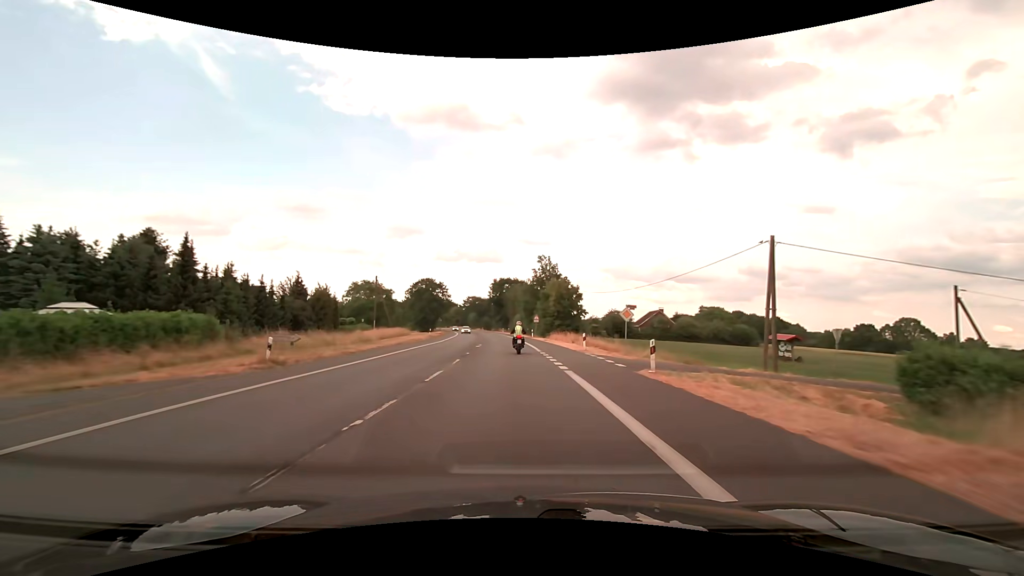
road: secondary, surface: asphalt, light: Day
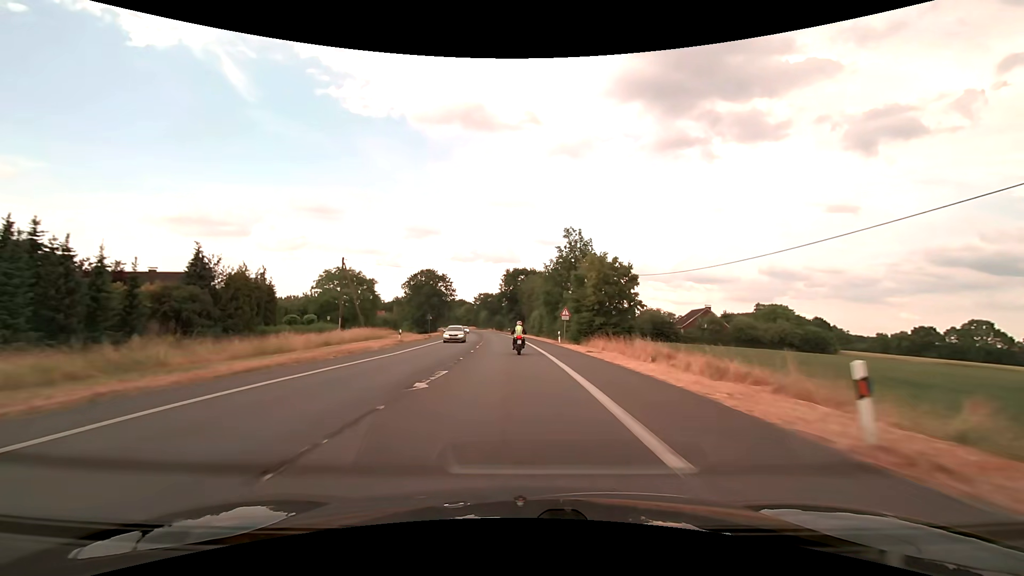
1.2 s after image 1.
(-0.4, +23.6) m; -2°
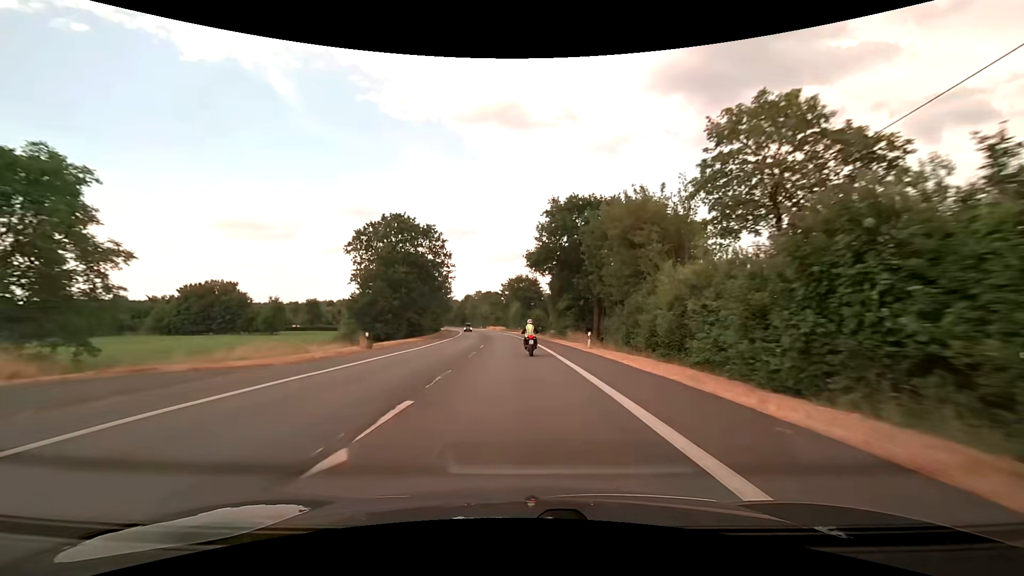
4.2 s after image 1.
(-2.6, +61.6) m; -5°
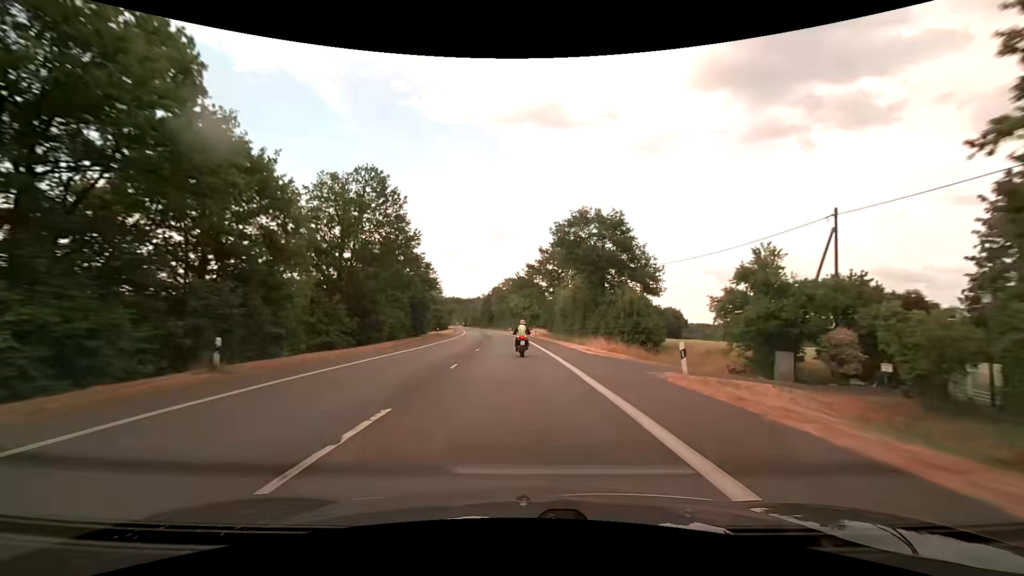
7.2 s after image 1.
(-2.3, +63.7) m; -4°
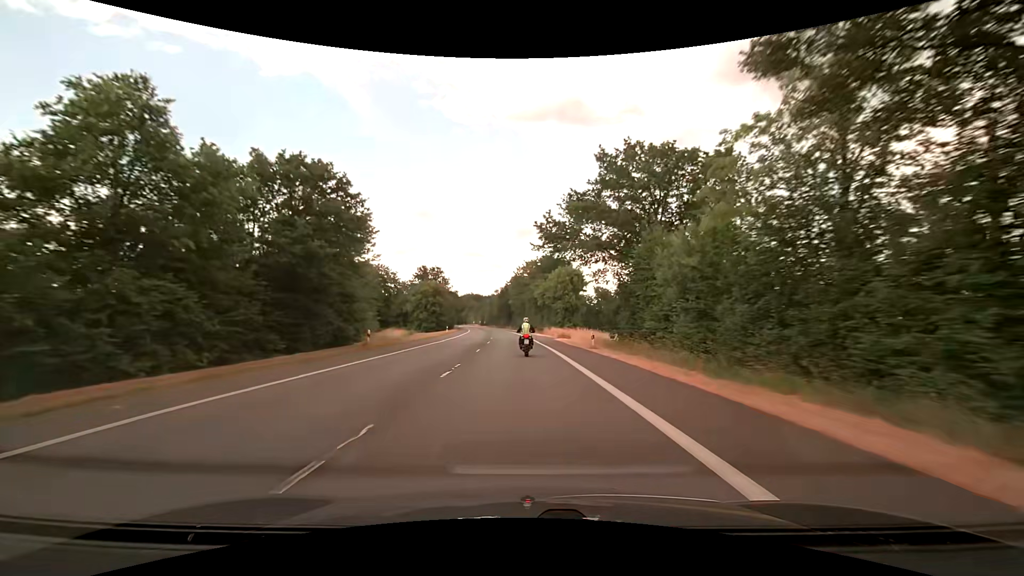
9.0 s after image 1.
(-1.0, +39.4) m; -3°
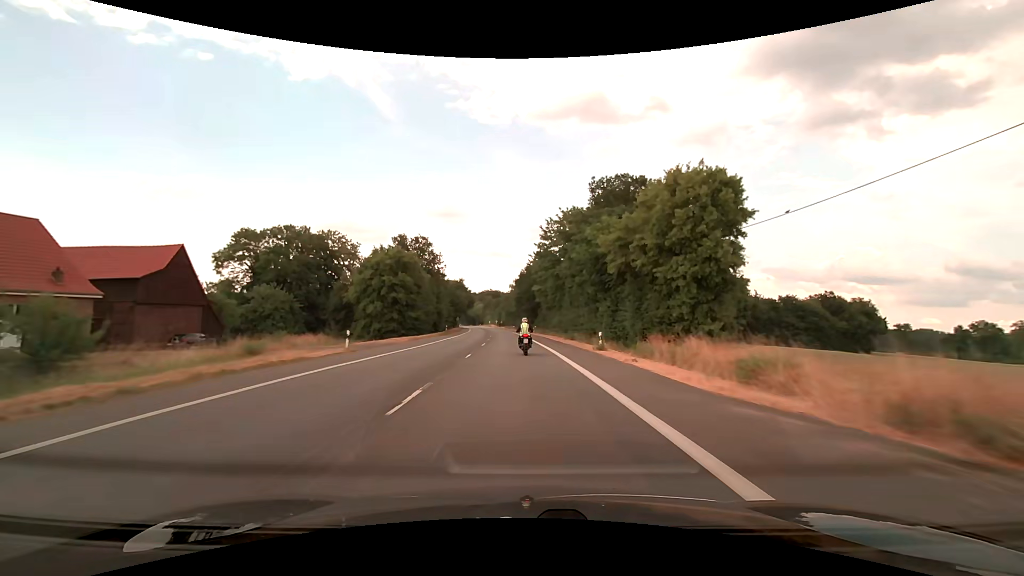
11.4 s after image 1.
(-1.3, +53.0) m; -3°
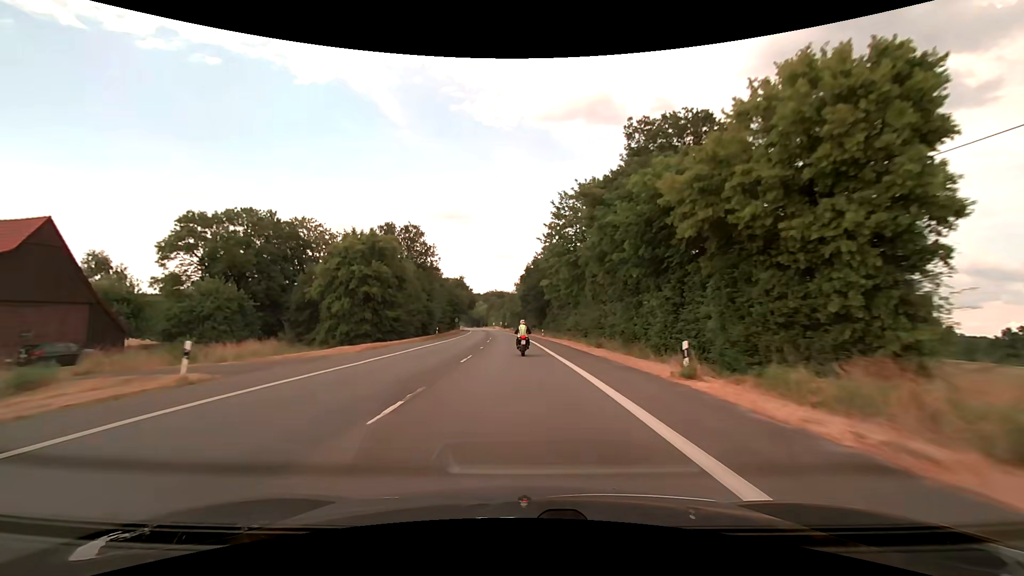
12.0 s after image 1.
(-0.1, +13.3) m; -1°
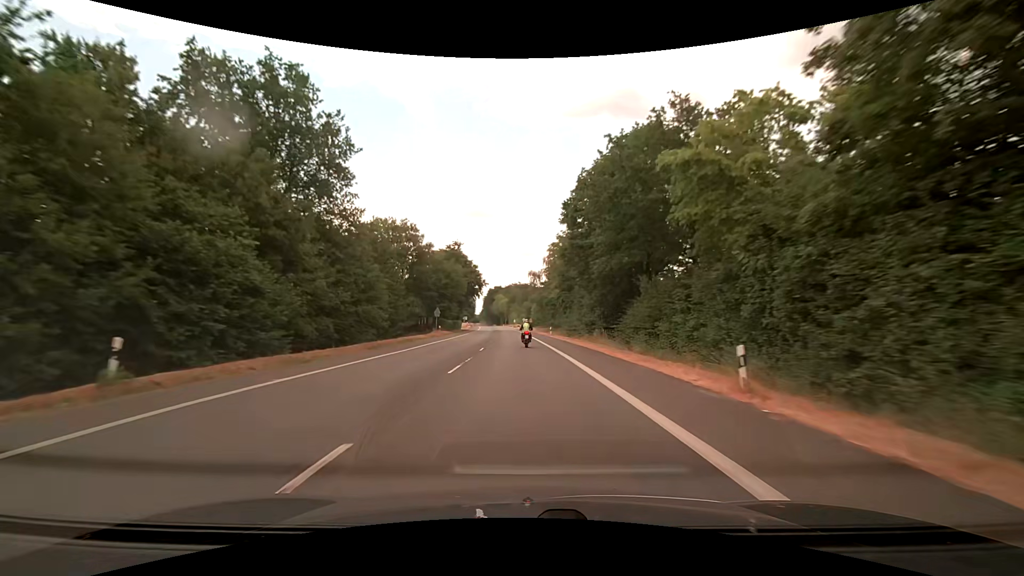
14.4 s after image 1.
(-1.5, +53.4) m; -3°
(0, +10) (0, +20) (0, +30) (-1, +40) (-1, +50) (-1, +60) (-2, +70) (-2, +80) (-2, +90) (-3, +100) m
